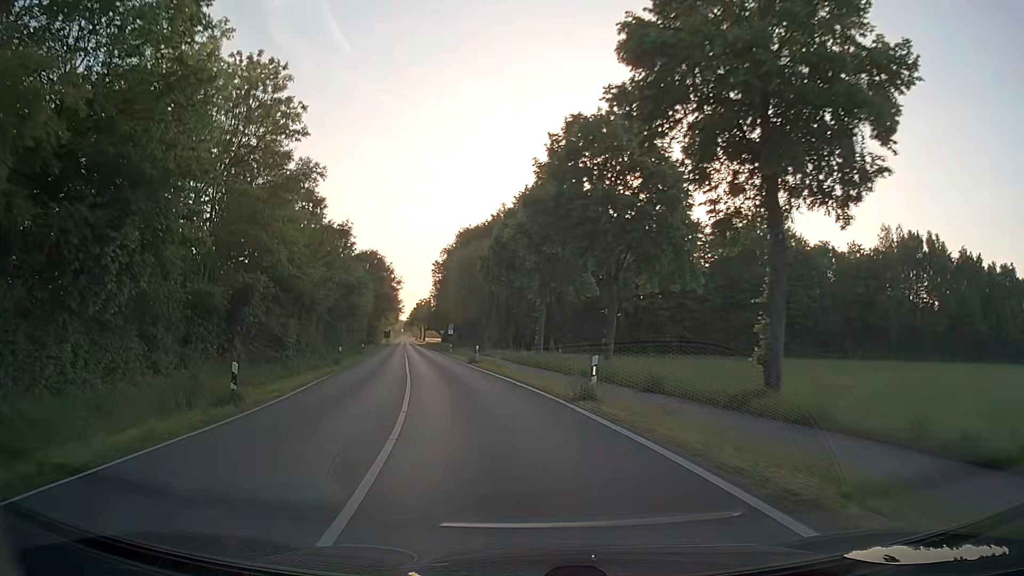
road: secondary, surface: asphalt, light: Day
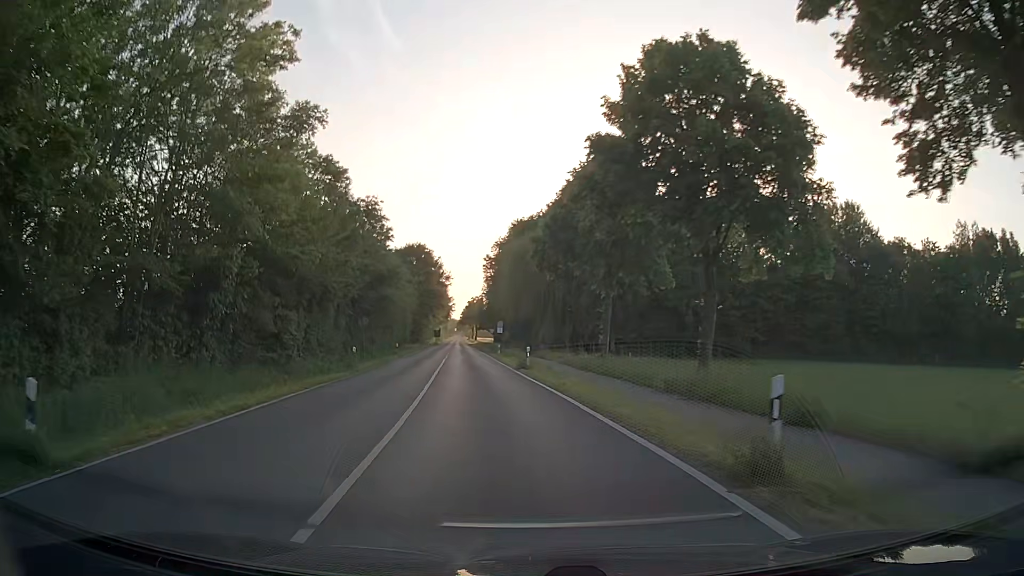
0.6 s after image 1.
(-0.3, +8.4) m; -4°
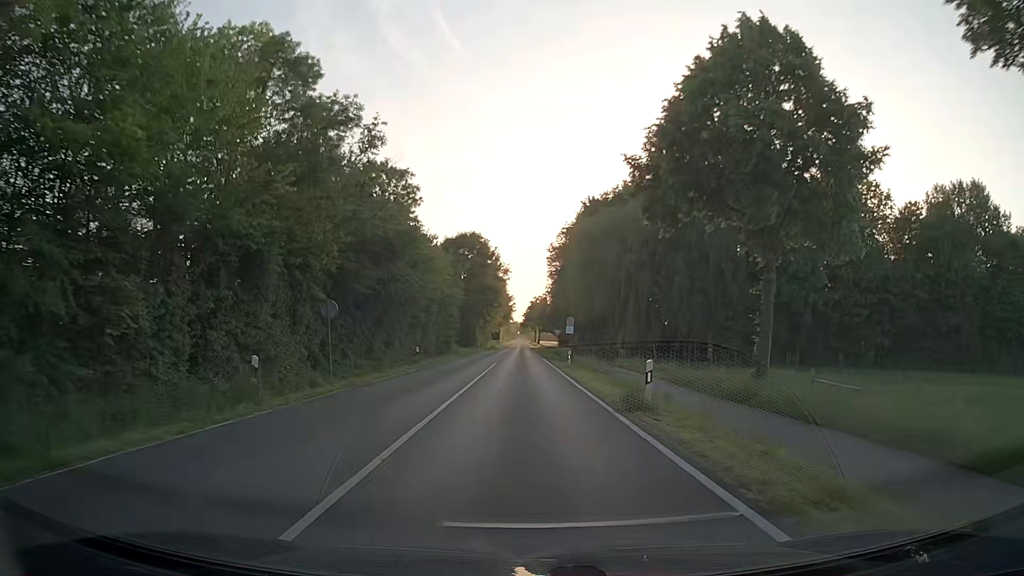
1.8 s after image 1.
(-1.1, +17.9) m; -6°
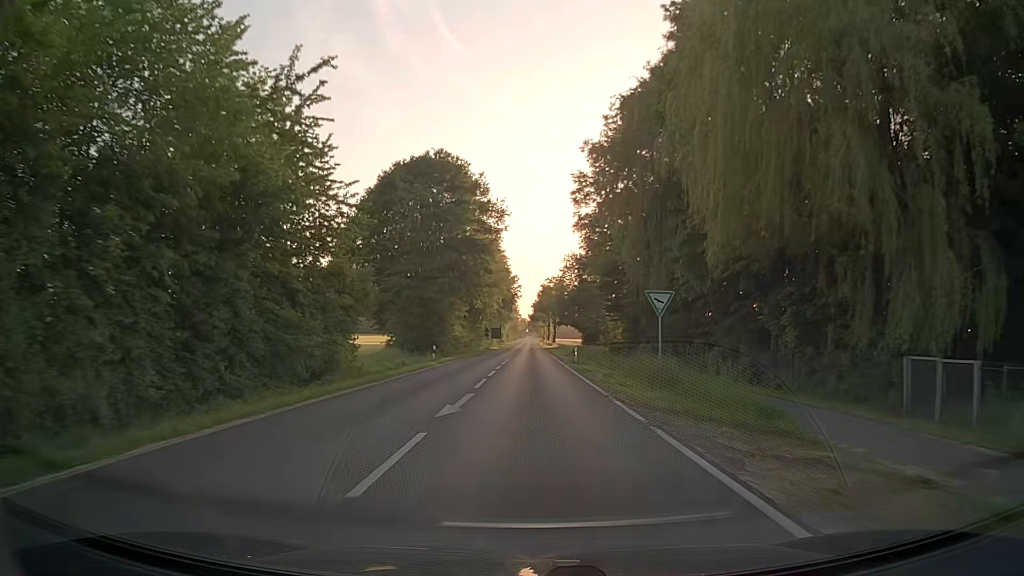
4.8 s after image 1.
(-0.3, +49.7) m; 0°
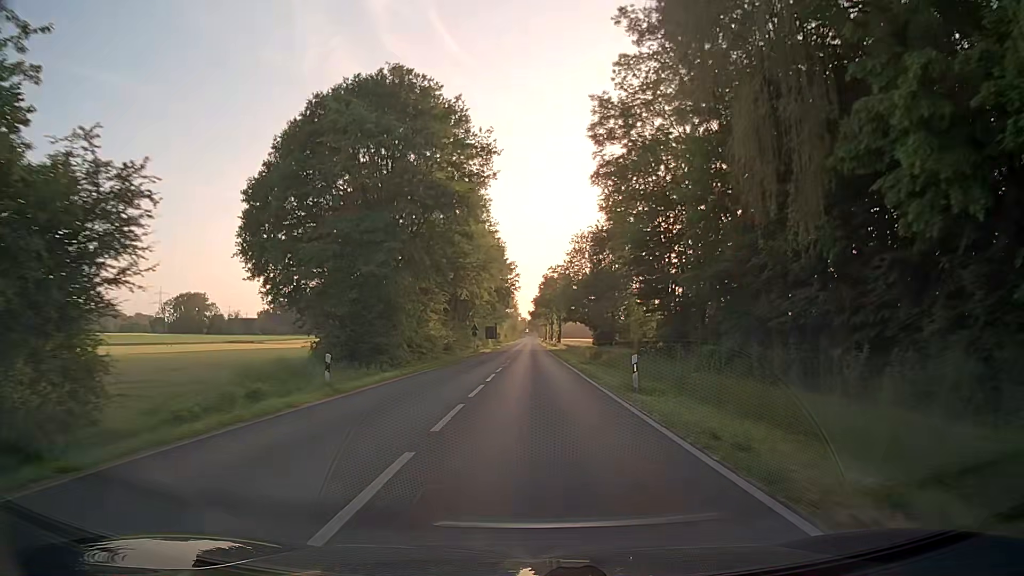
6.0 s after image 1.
(0.0, +20.9) m; 0°
(0, +10) (0, +20) (0, +30) (0, +40) (0, +50) (0, +60) (0, +70) (0, +80) (+1, +90) (+1, +100) m
